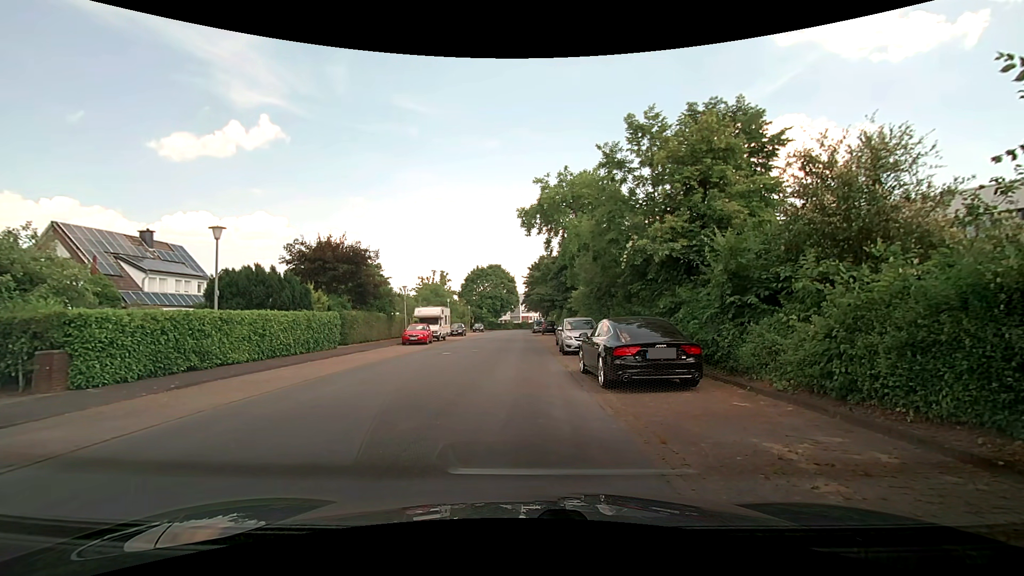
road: residential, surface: paved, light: Day
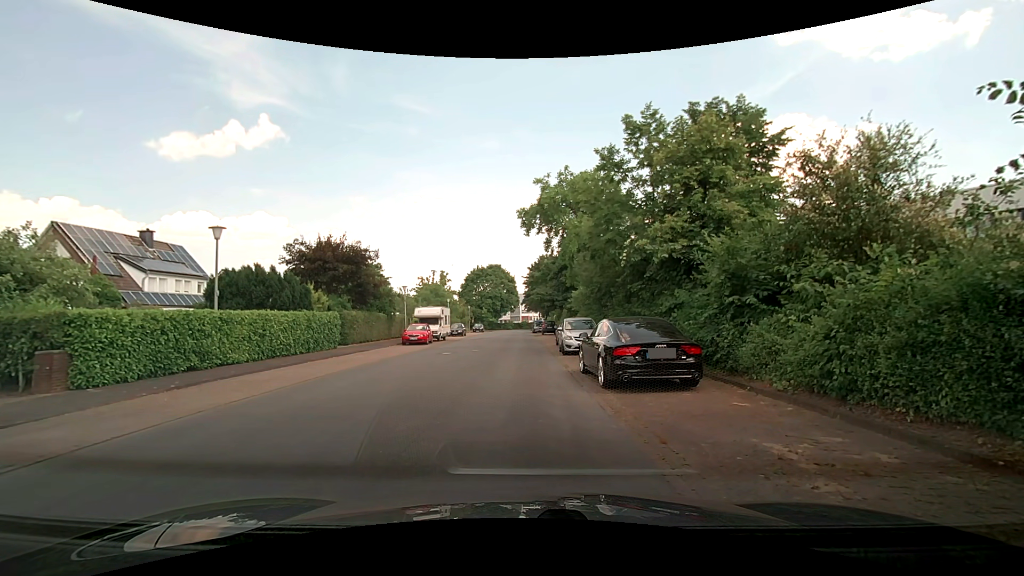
(0.0, 0.0) m; 0°
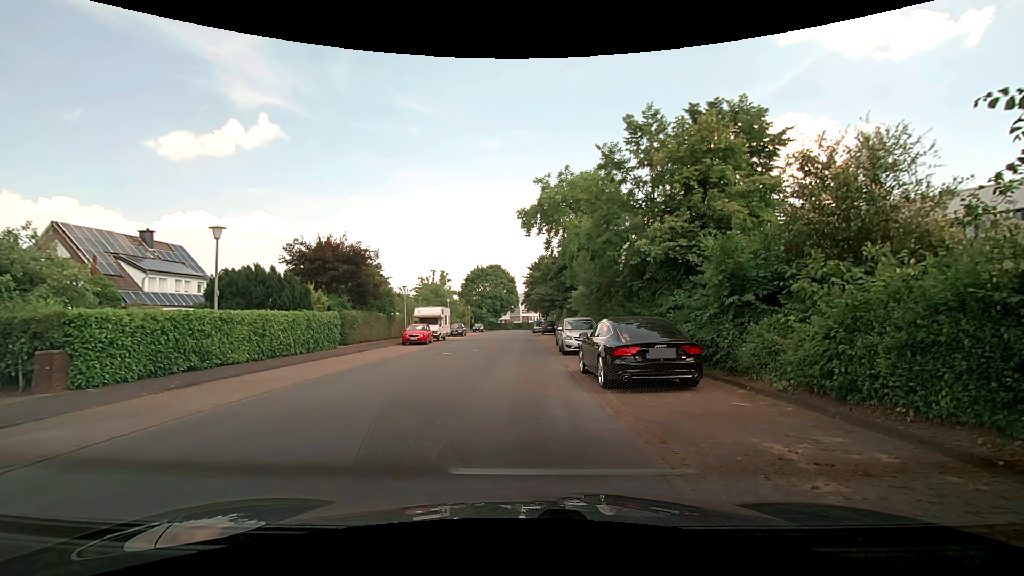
(0.0, 0.0) m; 0°
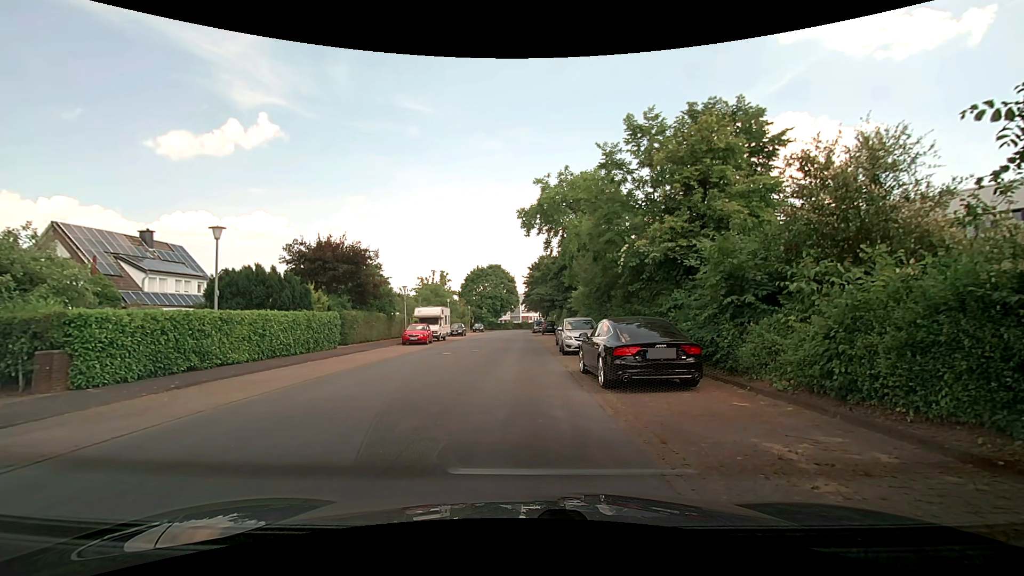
(0.0, 0.0) m; 0°
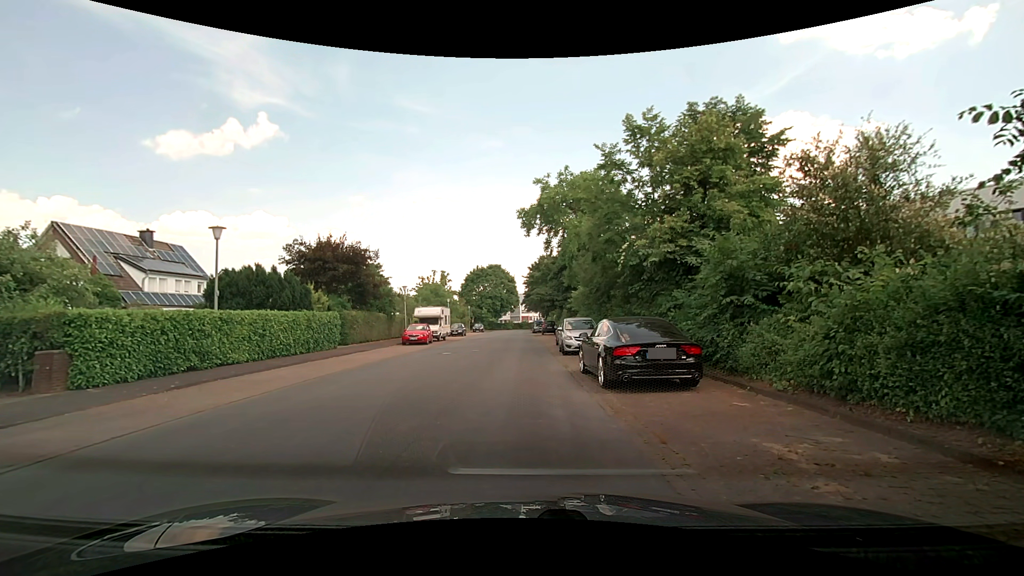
(0.0, 0.0) m; 0°
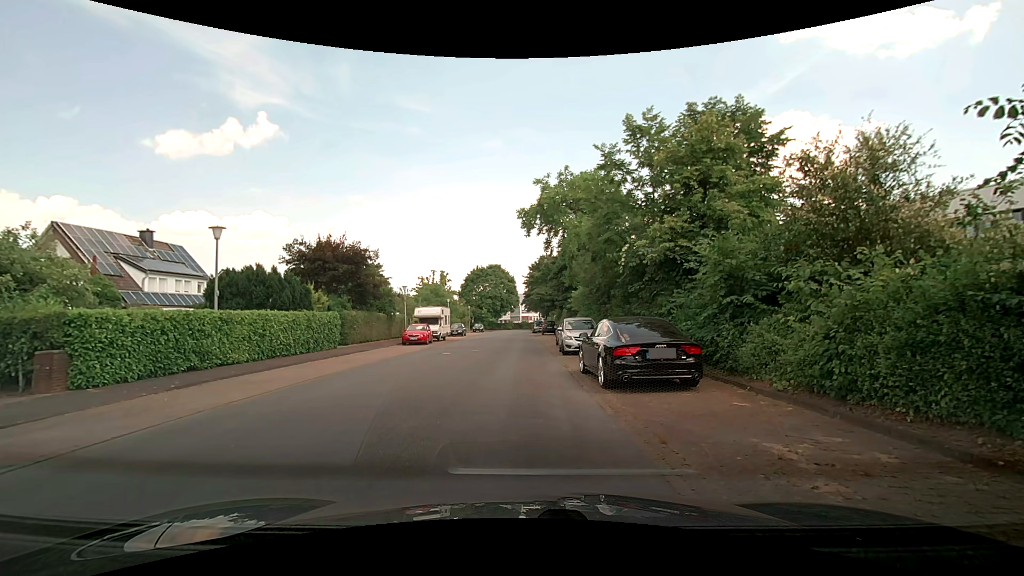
(0.0, 0.0) m; 0°
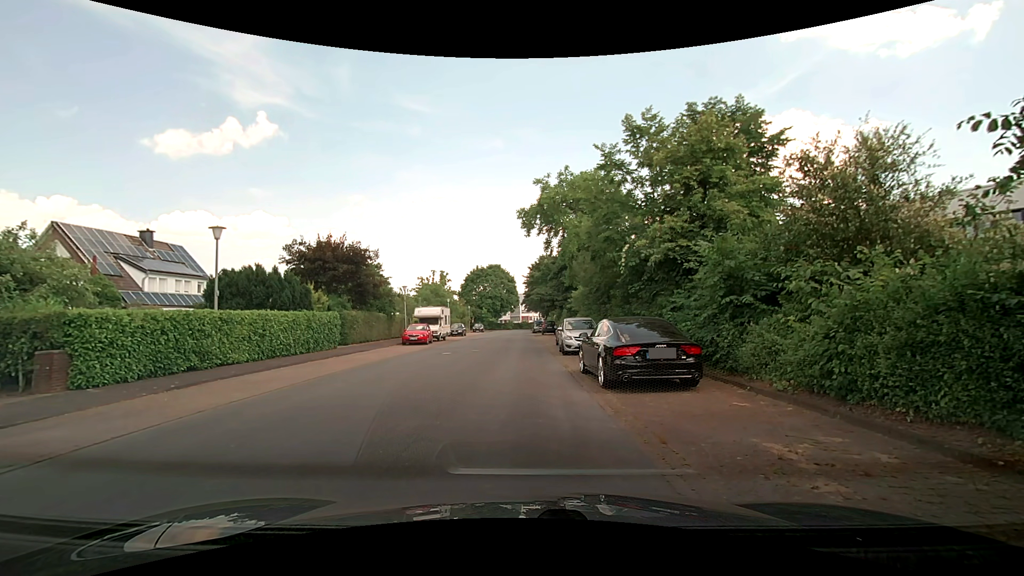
(0.0, 0.0) m; 0°
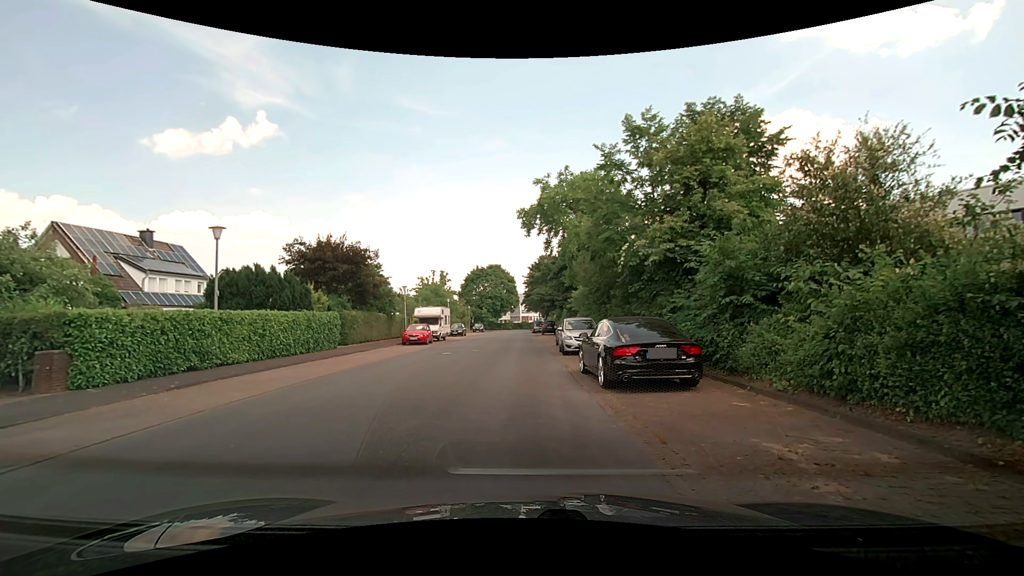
(0.0, 0.0) m; 0°
